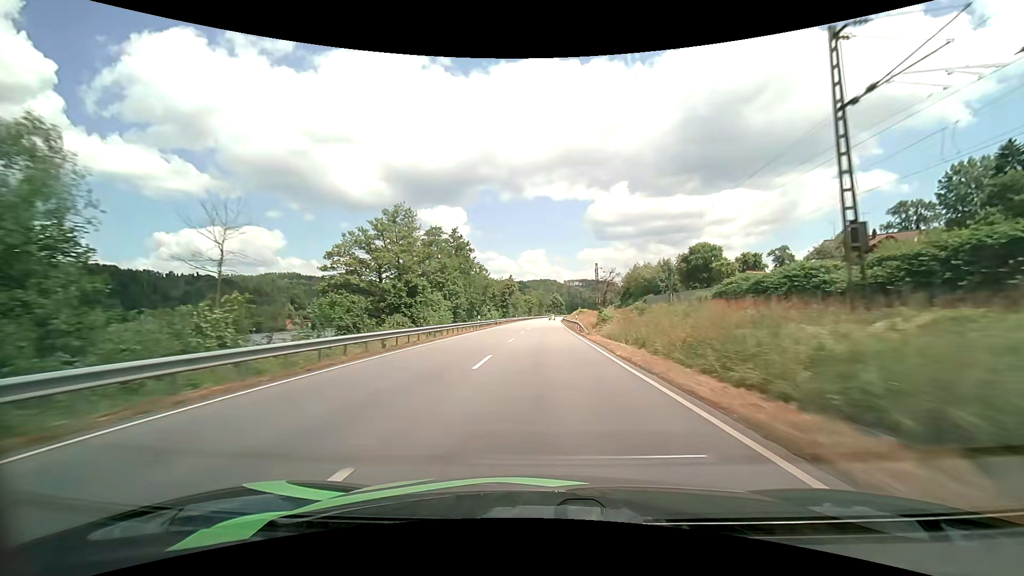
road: primary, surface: asphalt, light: Day
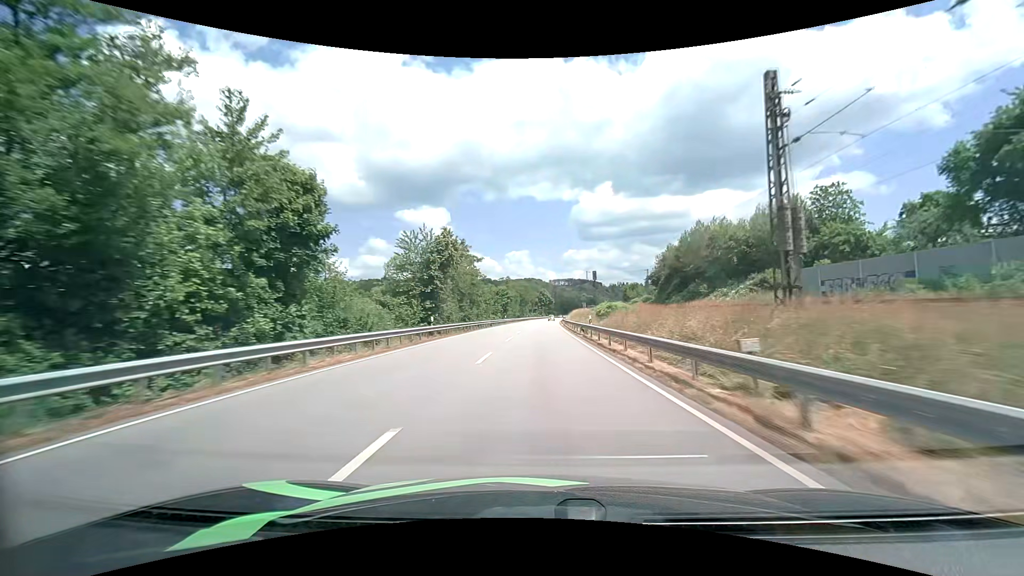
(+1.0, +71.0) m; +2°
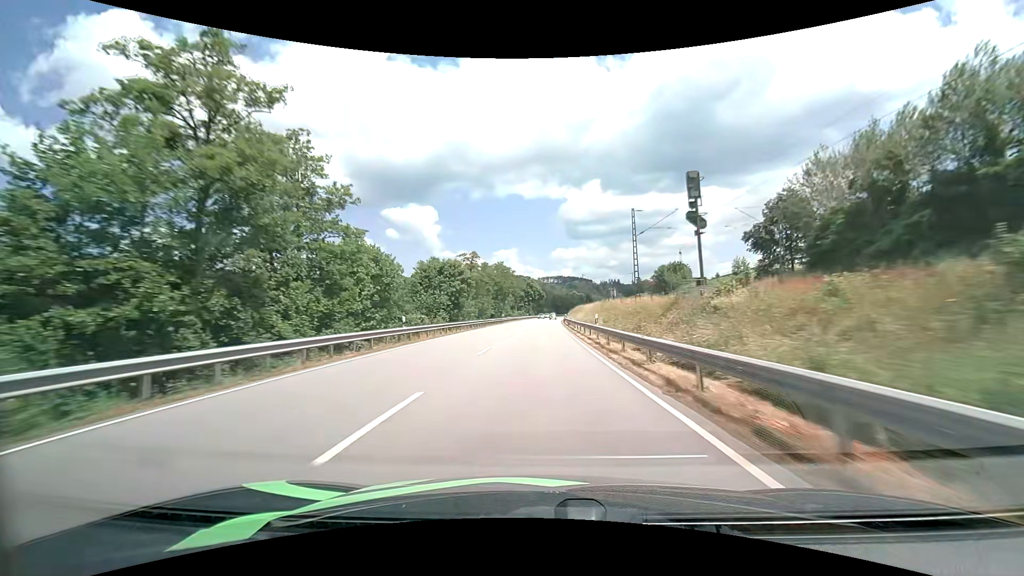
(+0.7, +57.7) m; +1°
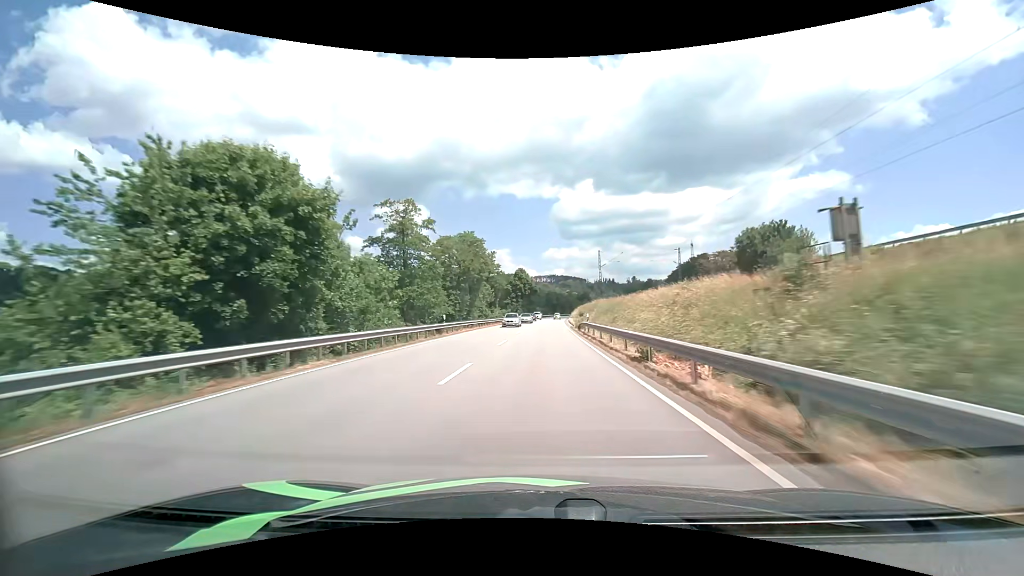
(+0.2, +43.4) m; +1°
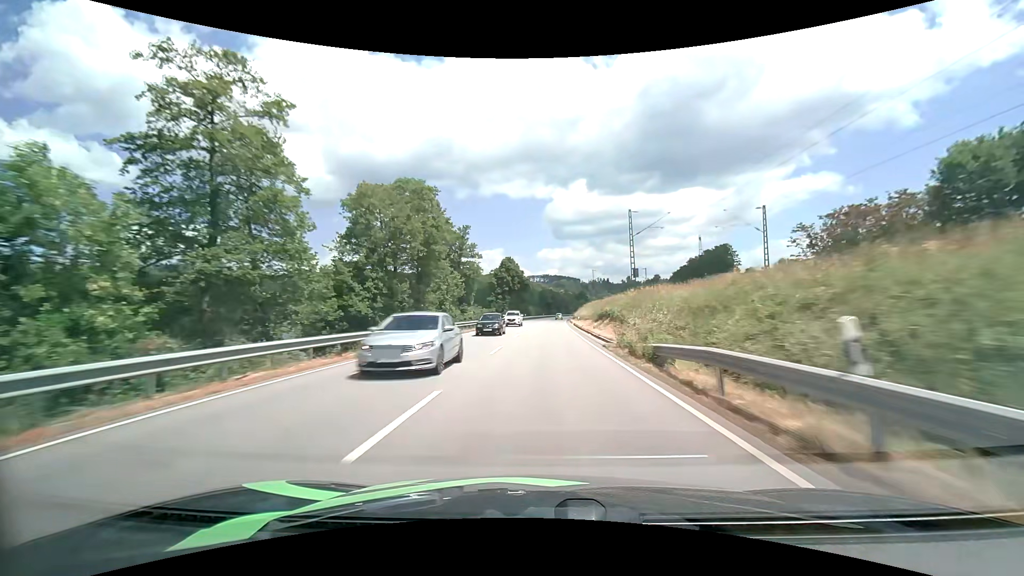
(+0.2, +29.0) m; +1°
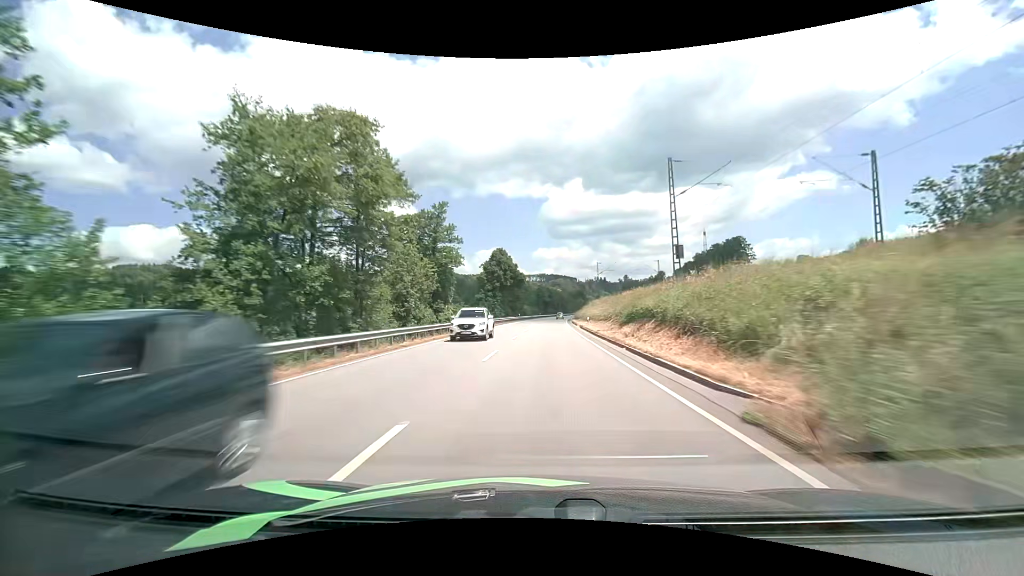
(+0.1, +14.6) m; 0°
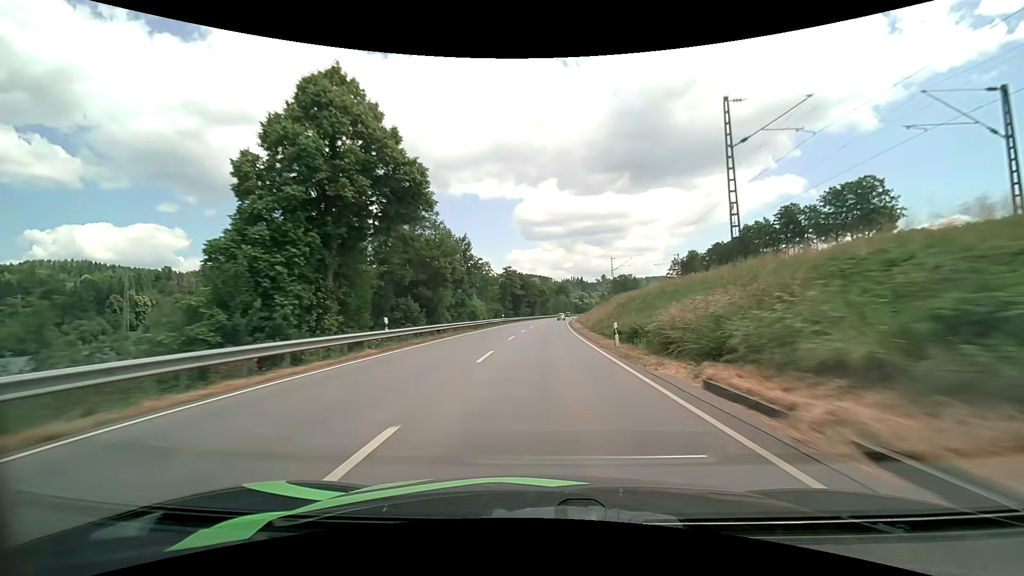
(+1.7, +72.6) m; +3°
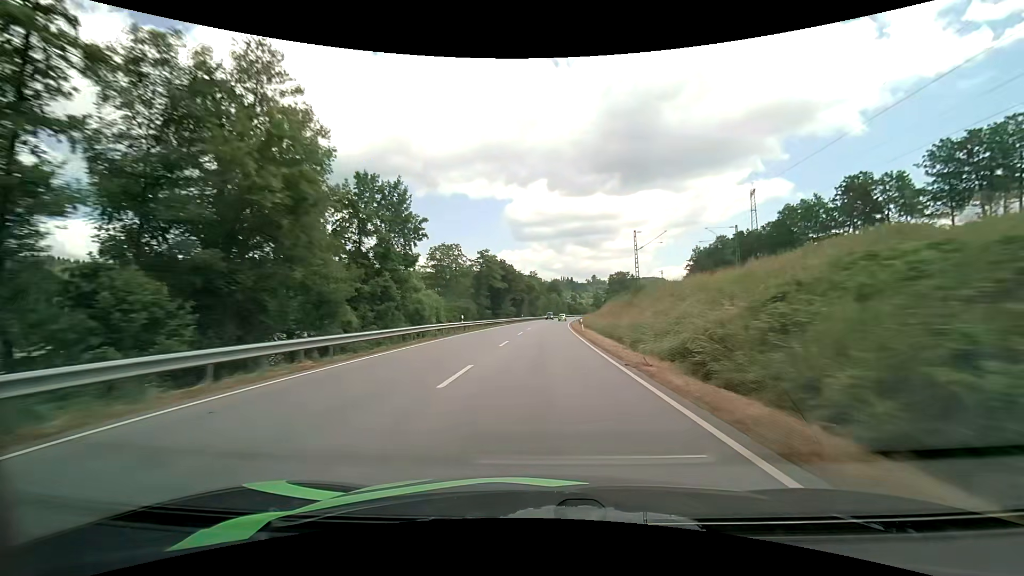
(+0.3, +29.0) m; +1°
(0, +10) (0, +20) (0, +30) (+1, +40) (+1, +50) (+2, +60) (+2, +70) (+3, +80) (+3, +90) (+4, +100) m
